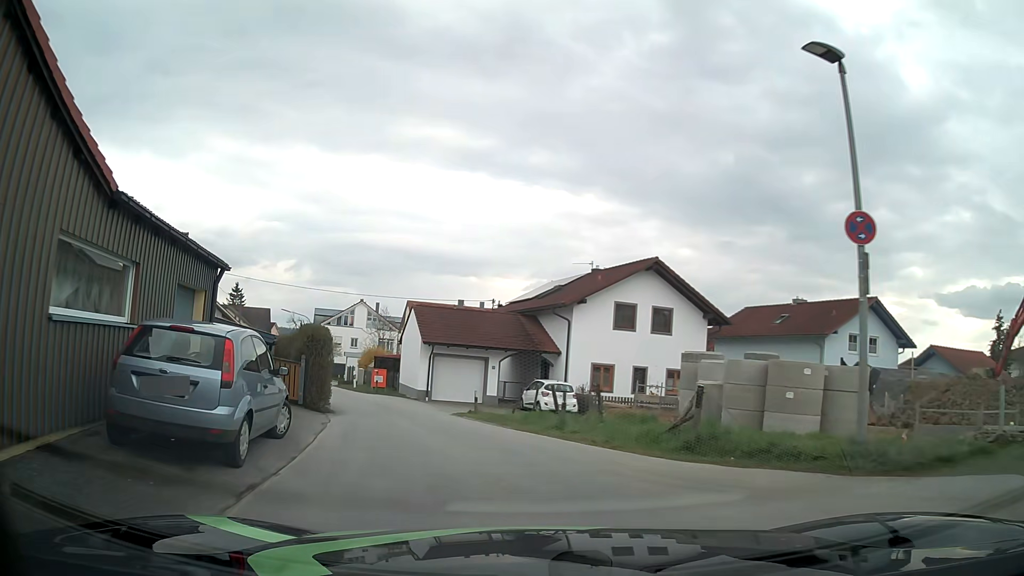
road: unclassified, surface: asphalt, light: Day
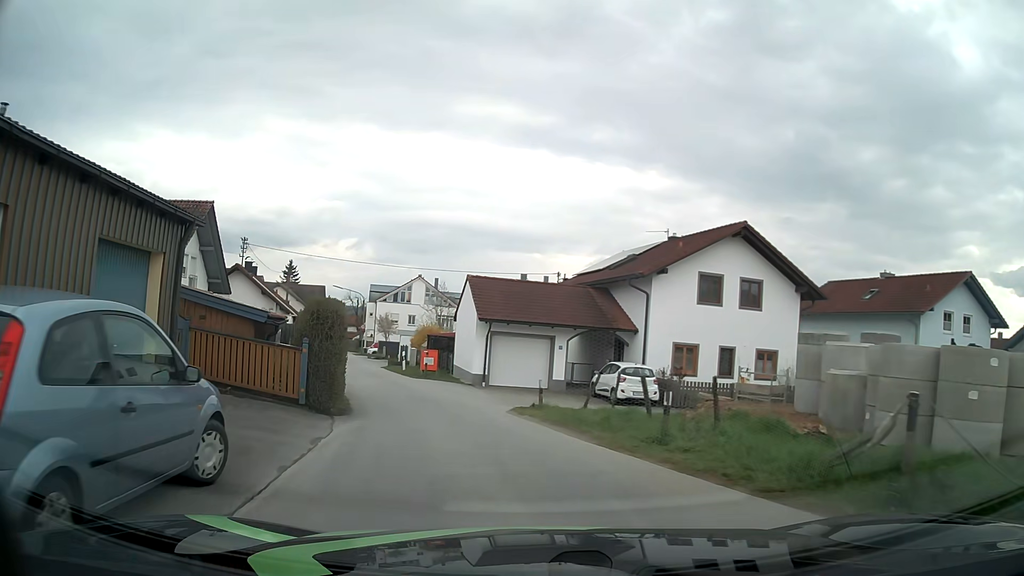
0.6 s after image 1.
(-0.2, +4.2) m; -5°
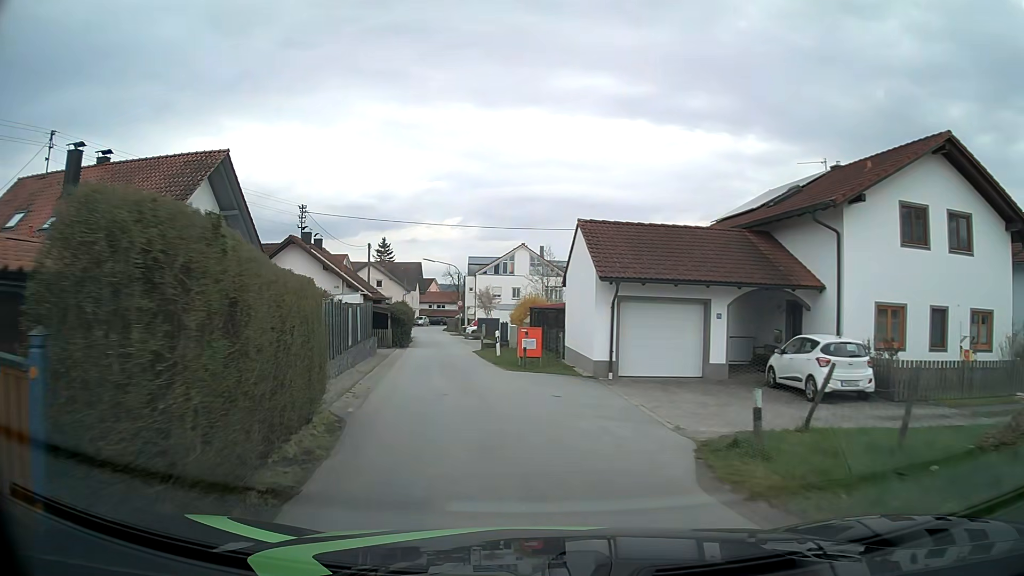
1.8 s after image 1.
(-0.7, +8.9) m; -9°
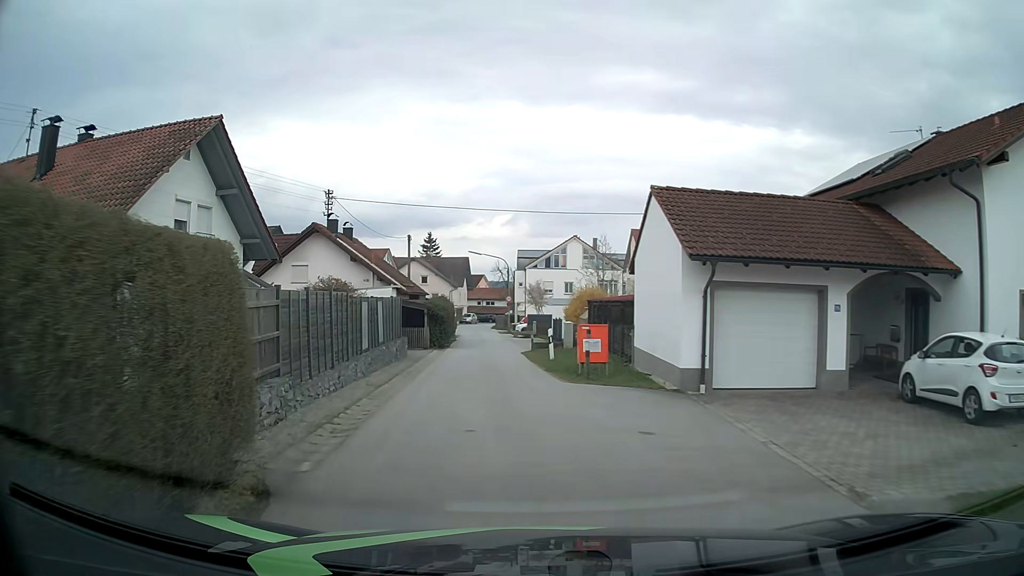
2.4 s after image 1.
(-0.2, +4.7) m; -4°
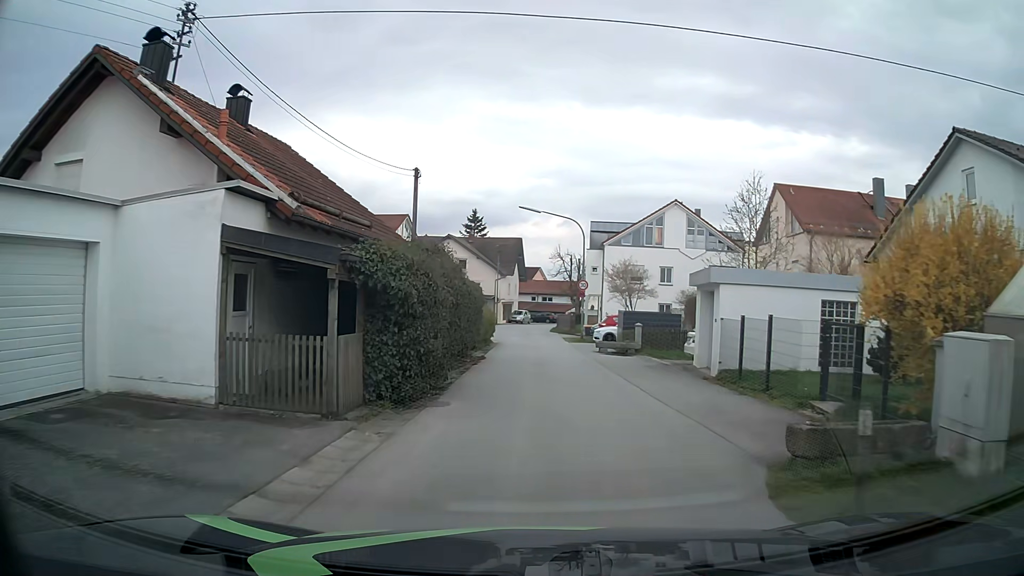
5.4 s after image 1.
(-2.2, +24.1) m; -5°
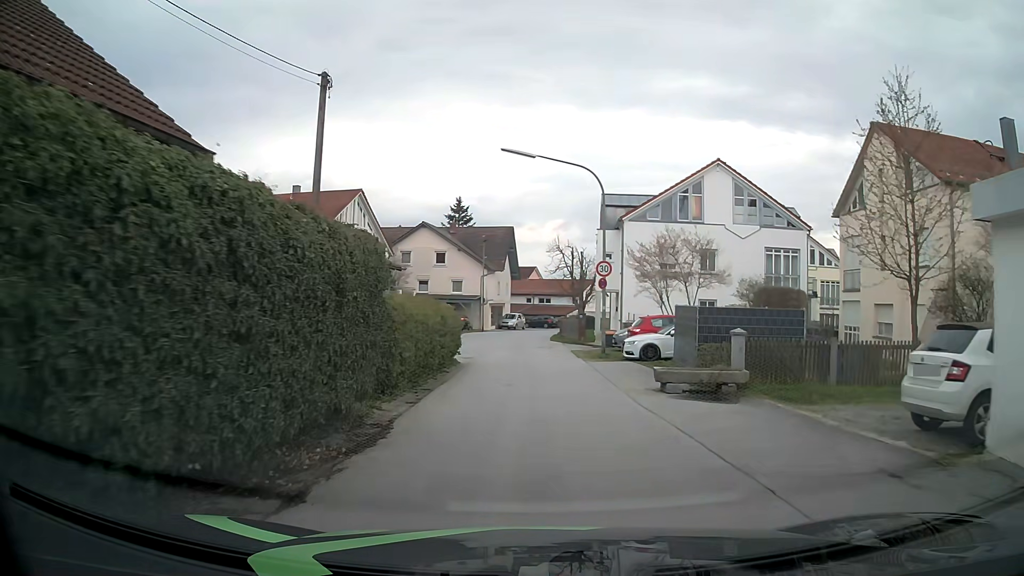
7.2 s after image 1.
(0.0, +14.1) m; +1°
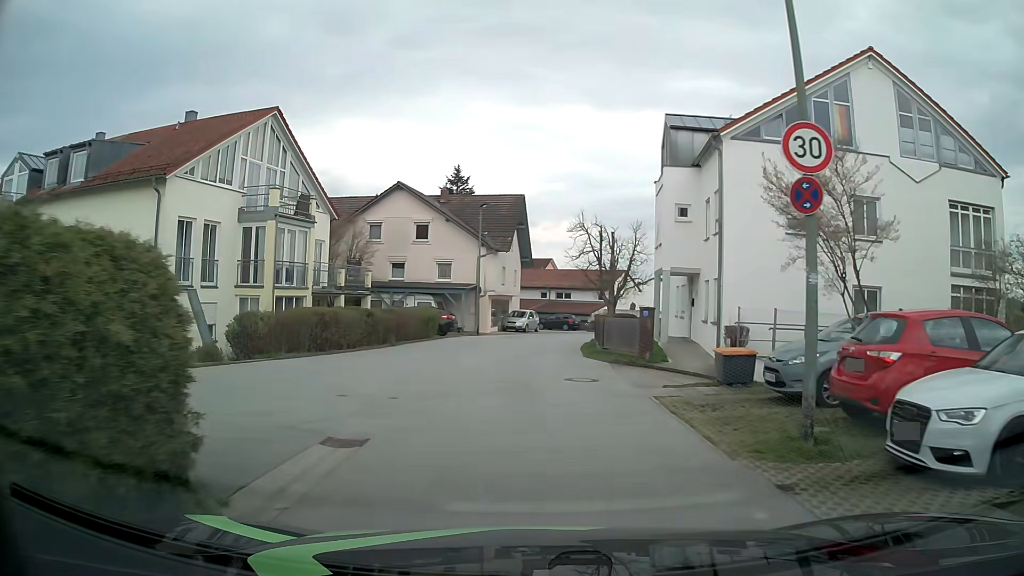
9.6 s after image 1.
(-0.5, +17.5) m; -2°
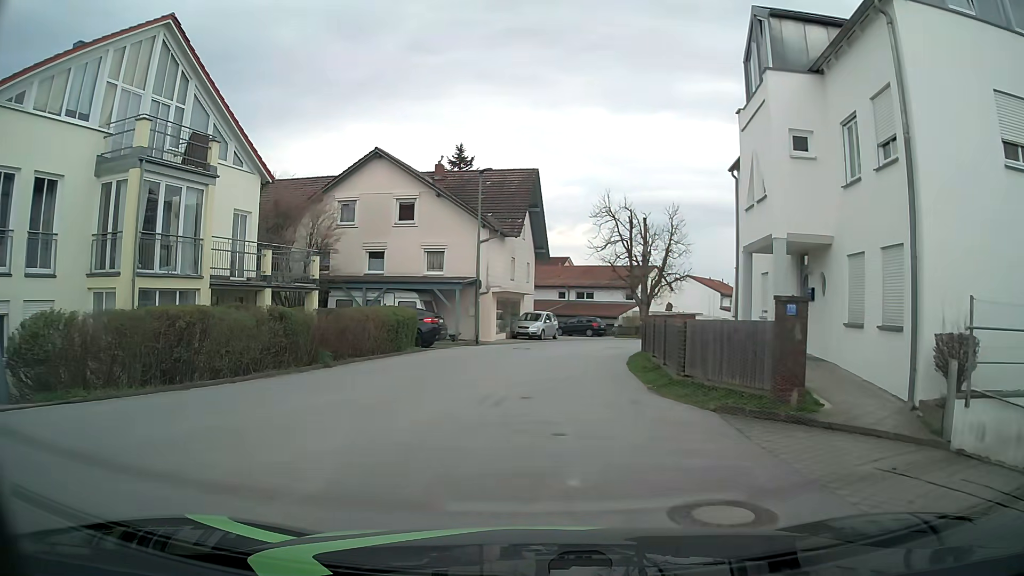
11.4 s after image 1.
(0.0, +10.1) m; 0°
(0, +10) (0, +20) (+2, +30) (+6, +39) (+11, +47) (+18, +55) (+25, +62) (+31, +70) (+35, +79) (+37, +89) m
